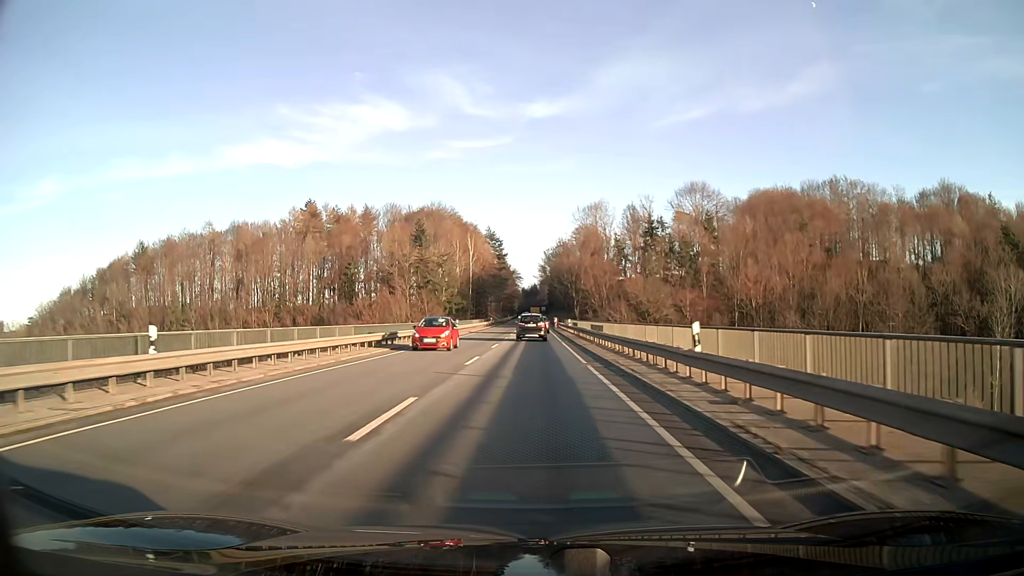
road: primary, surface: asphalt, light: Day
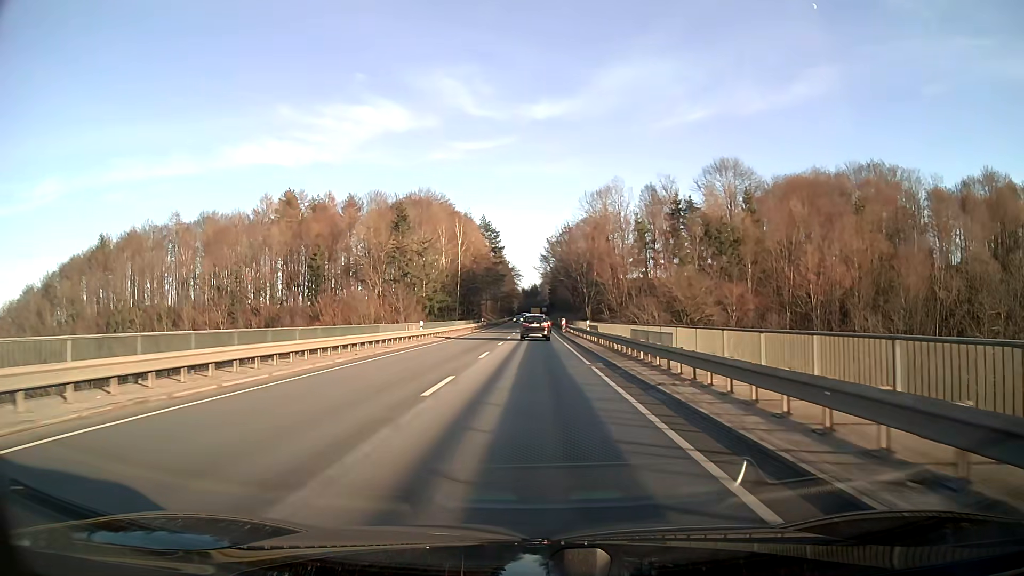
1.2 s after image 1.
(0.0, +20.2) m; 0°
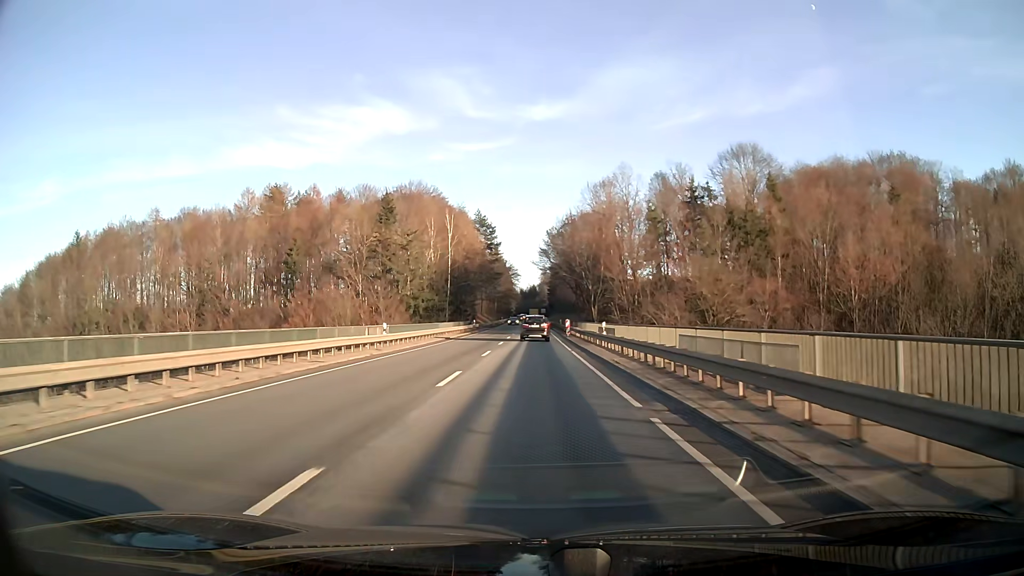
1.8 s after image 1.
(0.0, +10.2) m; 0°
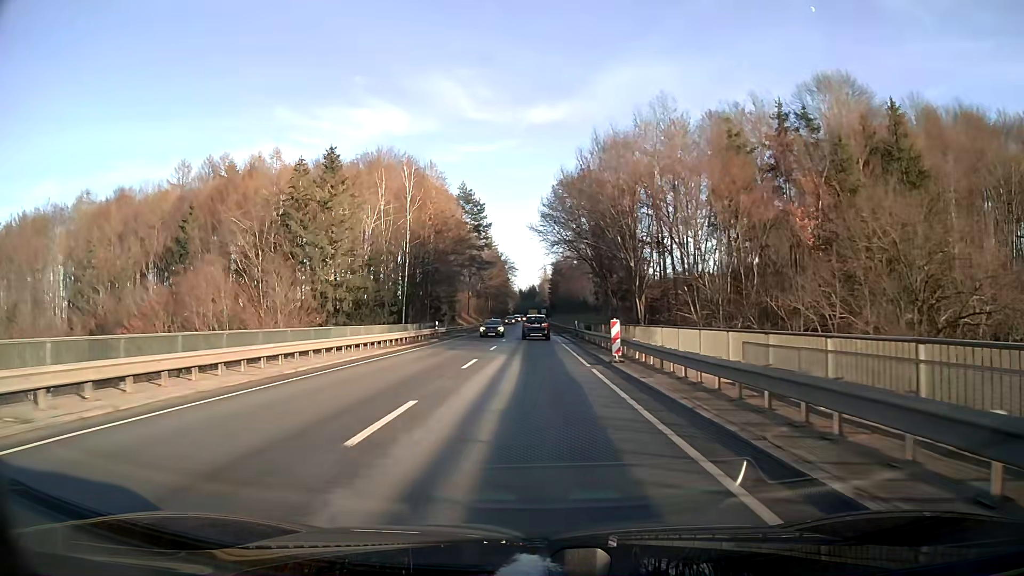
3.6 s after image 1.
(0.0, +30.7) m; 0°
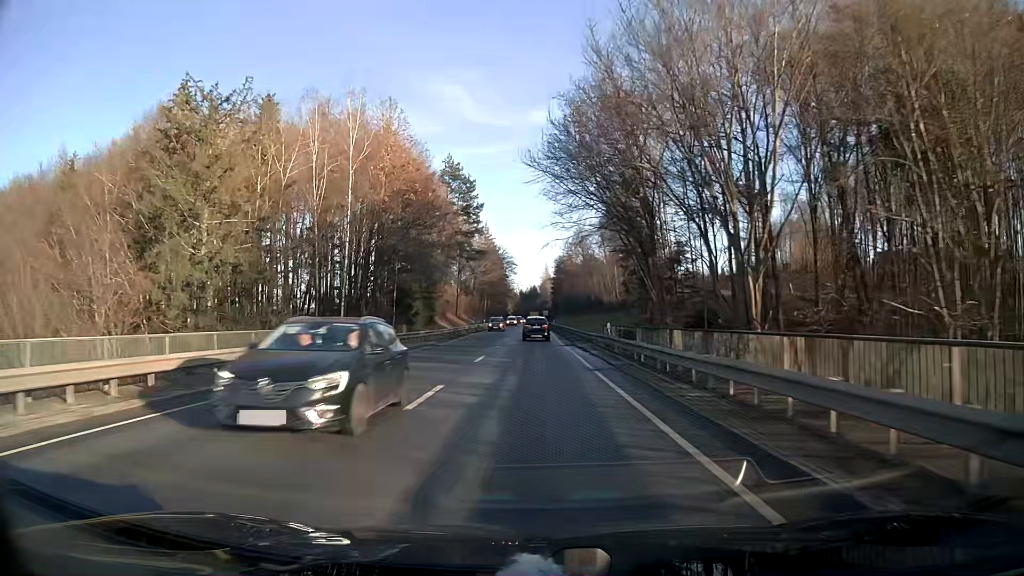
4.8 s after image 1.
(0.0, +20.8) m; 0°
